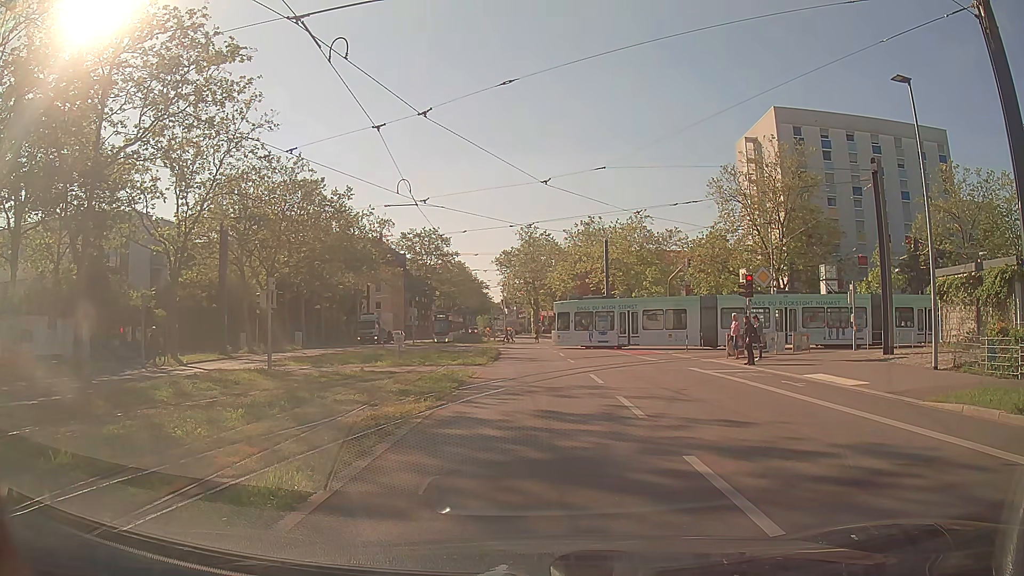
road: secondary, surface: asphalt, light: Day
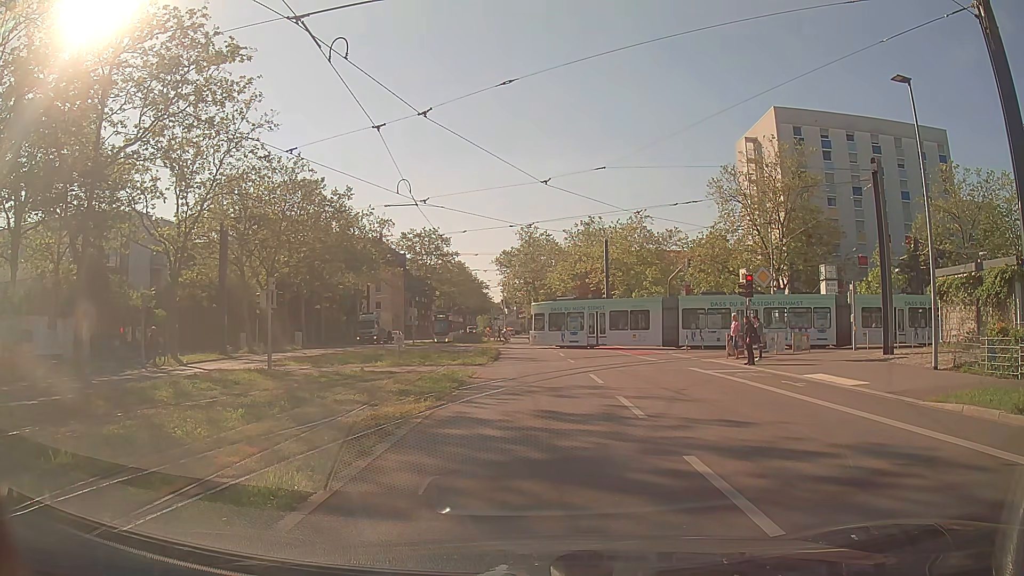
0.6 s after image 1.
(0.0, 0.0) m; 0°
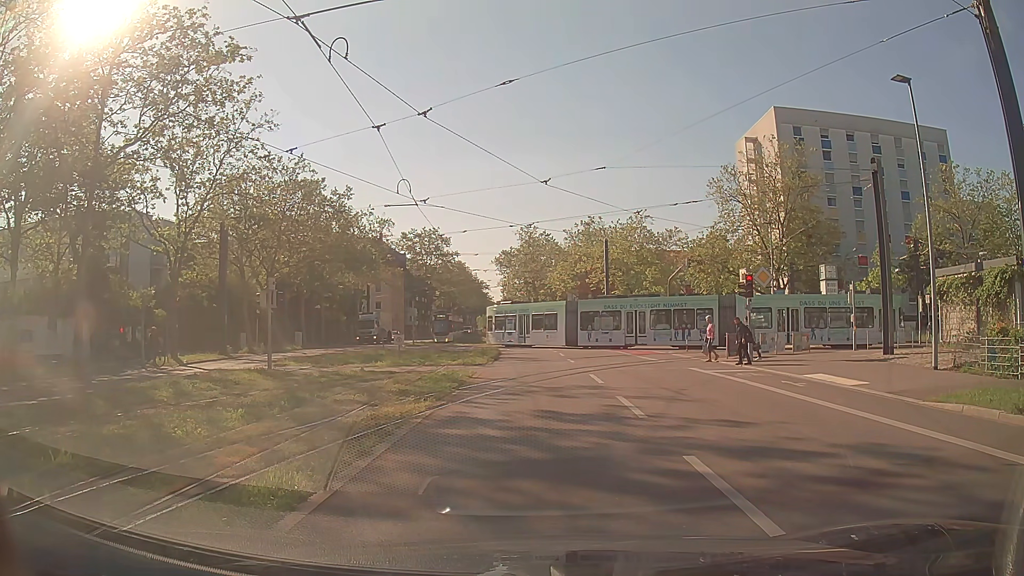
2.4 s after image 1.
(0.0, 0.0) m; 0°
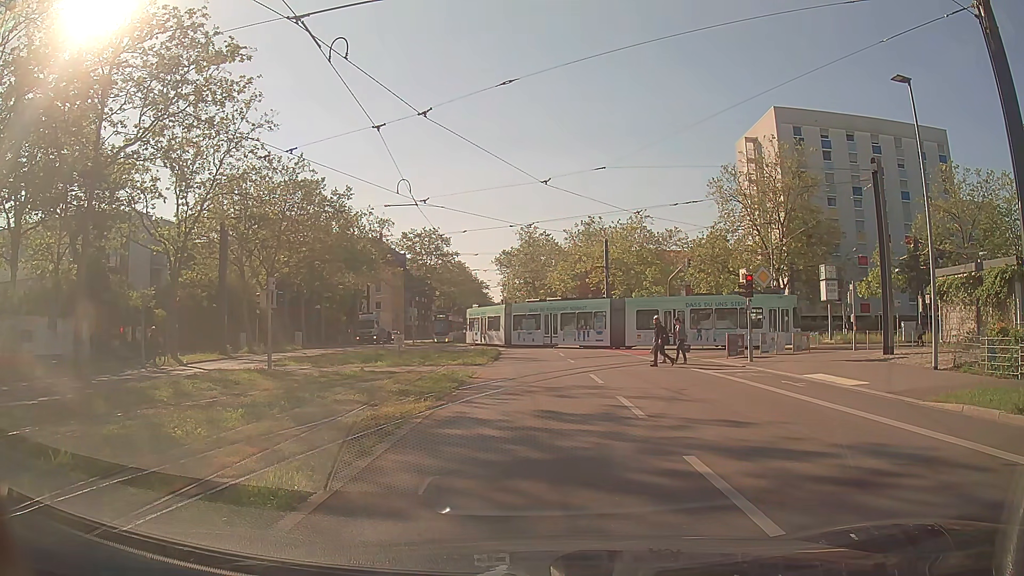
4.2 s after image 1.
(0.0, 0.0) m; 0°
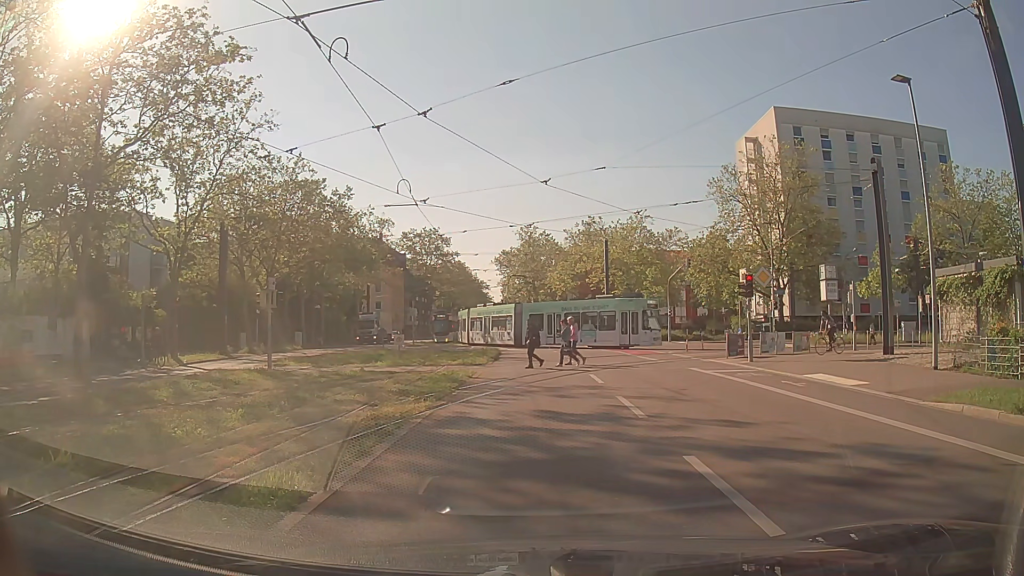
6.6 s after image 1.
(0.0, 0.0) m; 0°
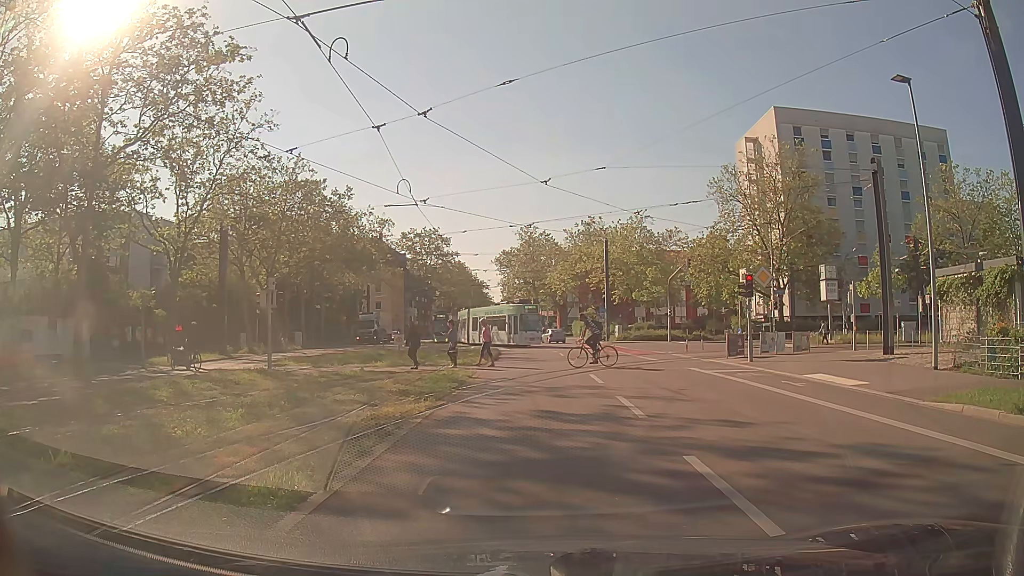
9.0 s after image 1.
(0.0, 0.0) m; 0°
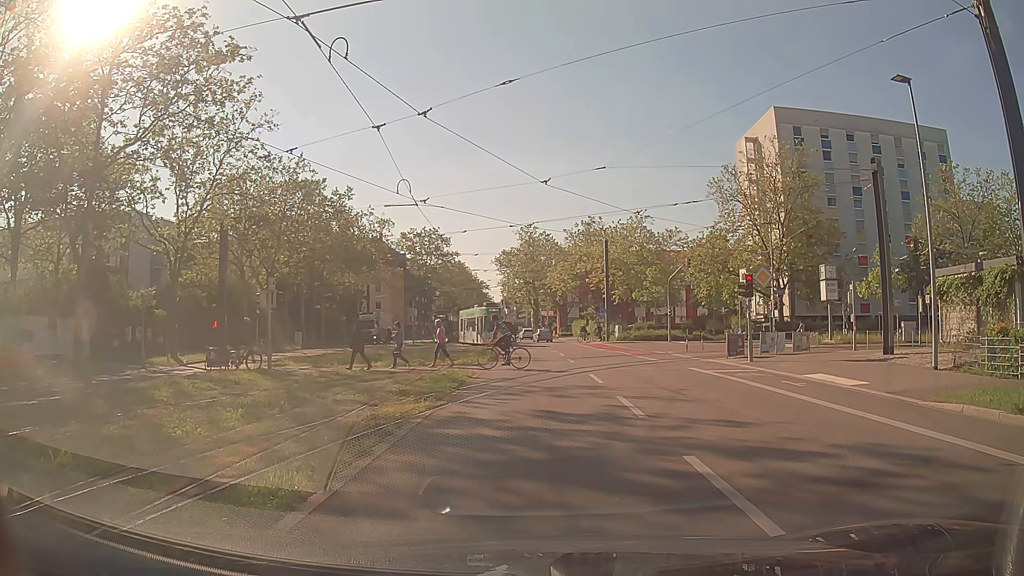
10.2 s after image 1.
(0.0, 0.0) m; 0°
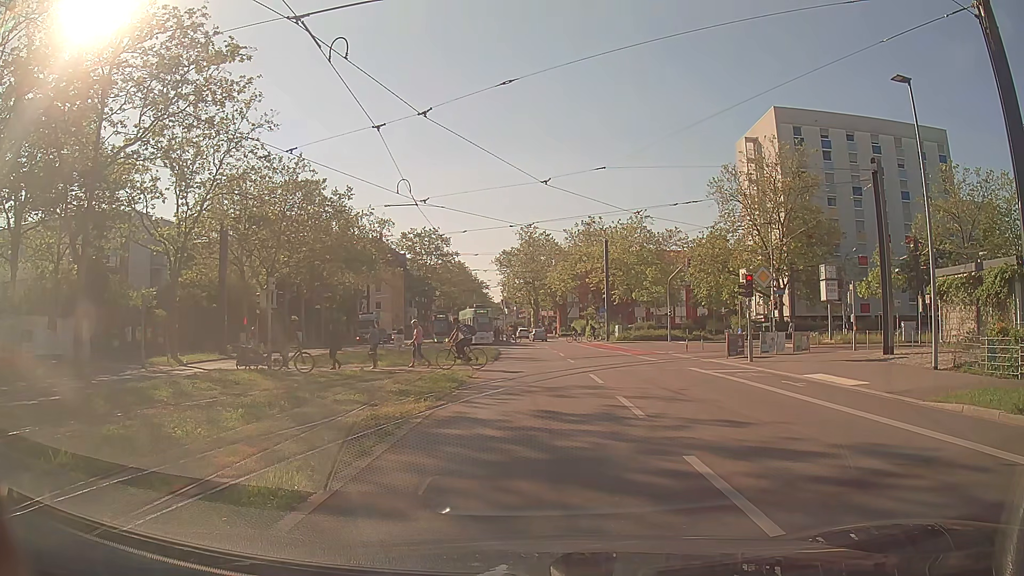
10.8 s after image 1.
(0.0, 0.0) m; 0°
